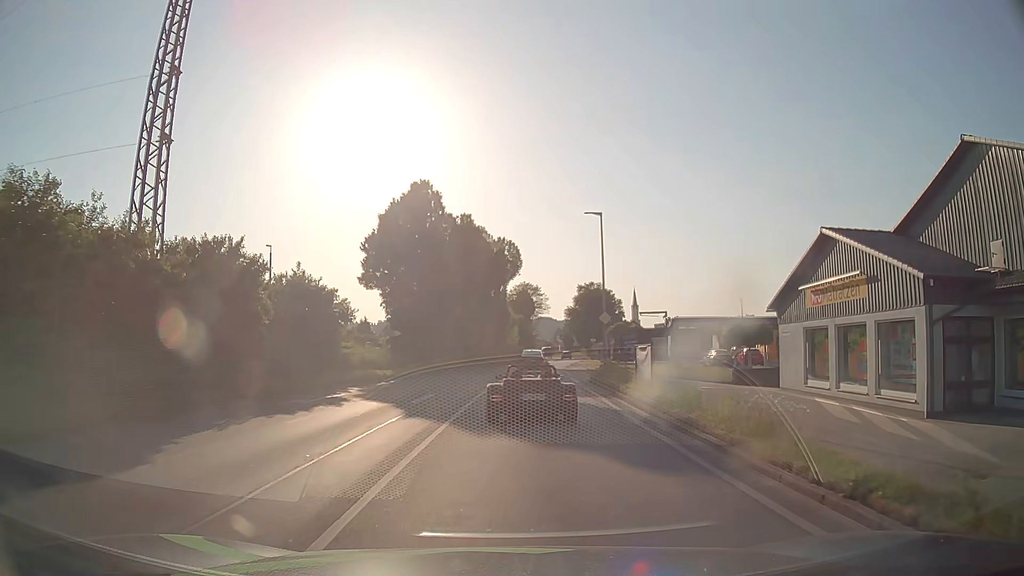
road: tertiary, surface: asphalt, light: Day
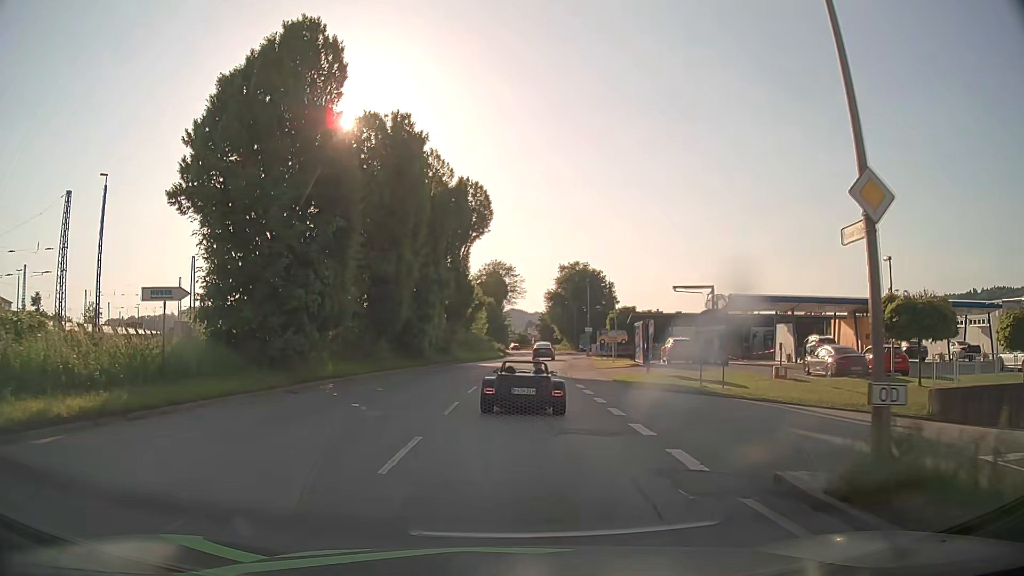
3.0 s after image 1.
(+0.5, +23.9) m; +2°
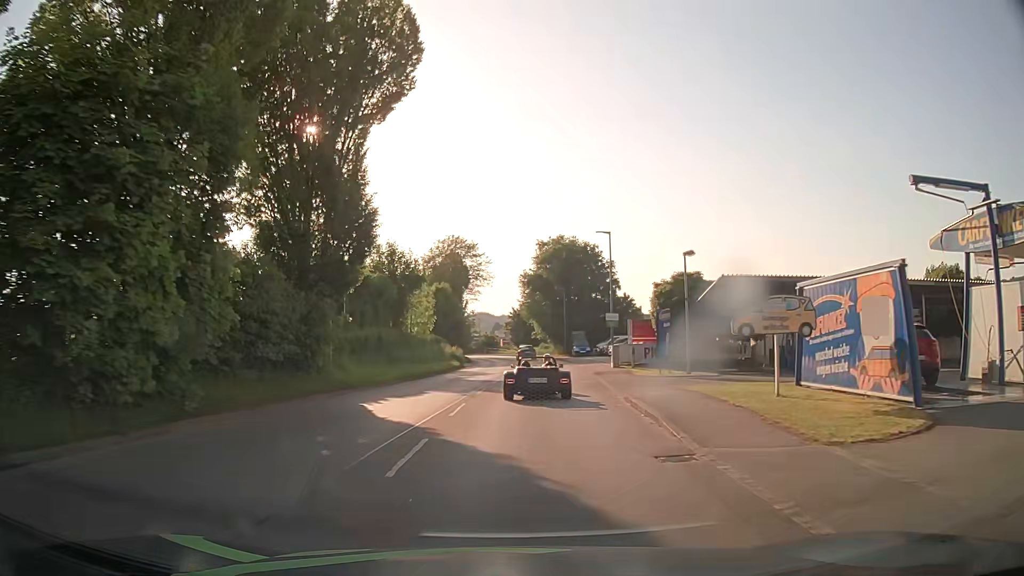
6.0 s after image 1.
(+0.6, +30.5) m; +3°
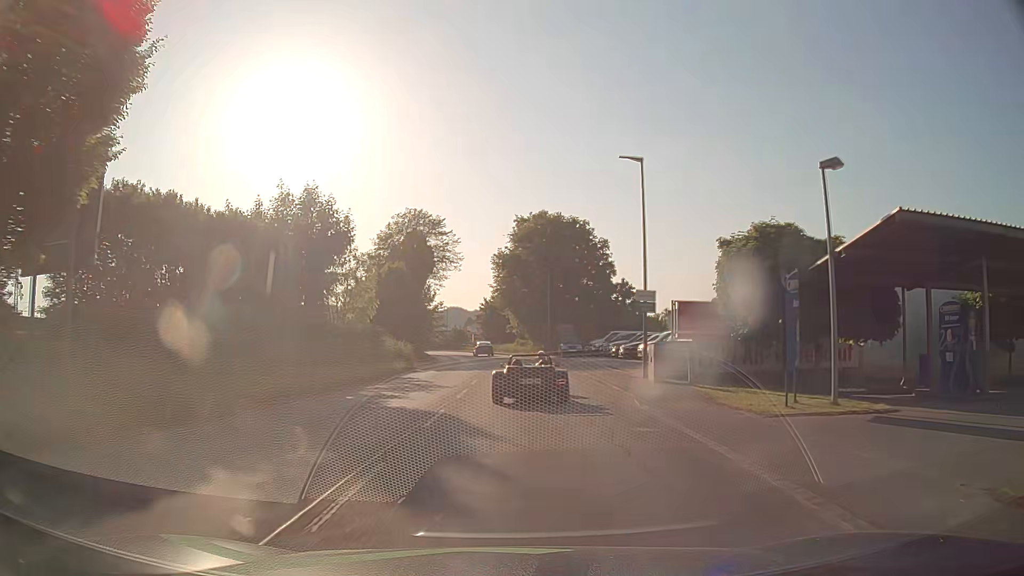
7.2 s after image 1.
(+0.2, +14.2) m; +1°
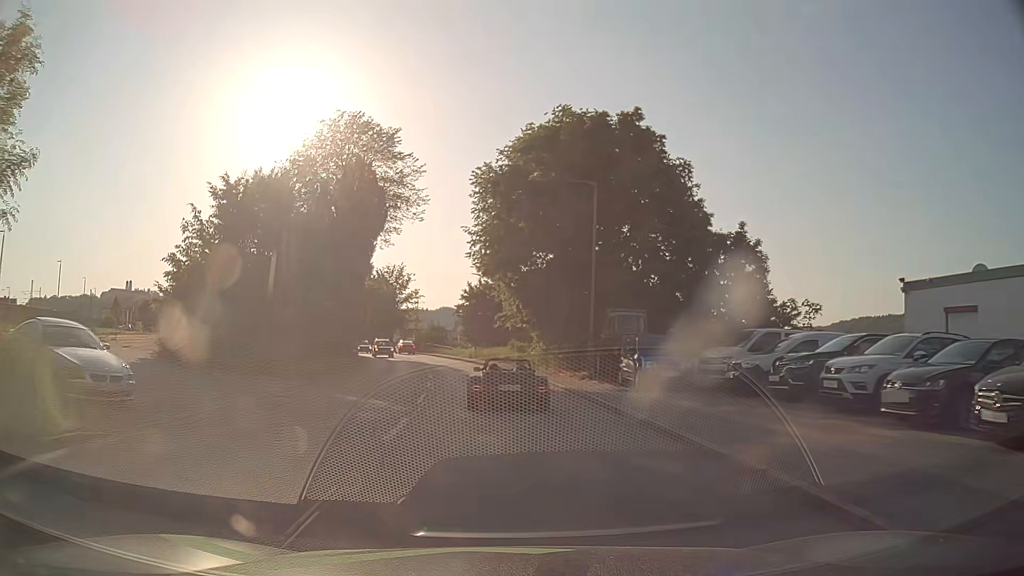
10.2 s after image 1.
(+0.4, +31.2) m; +1°
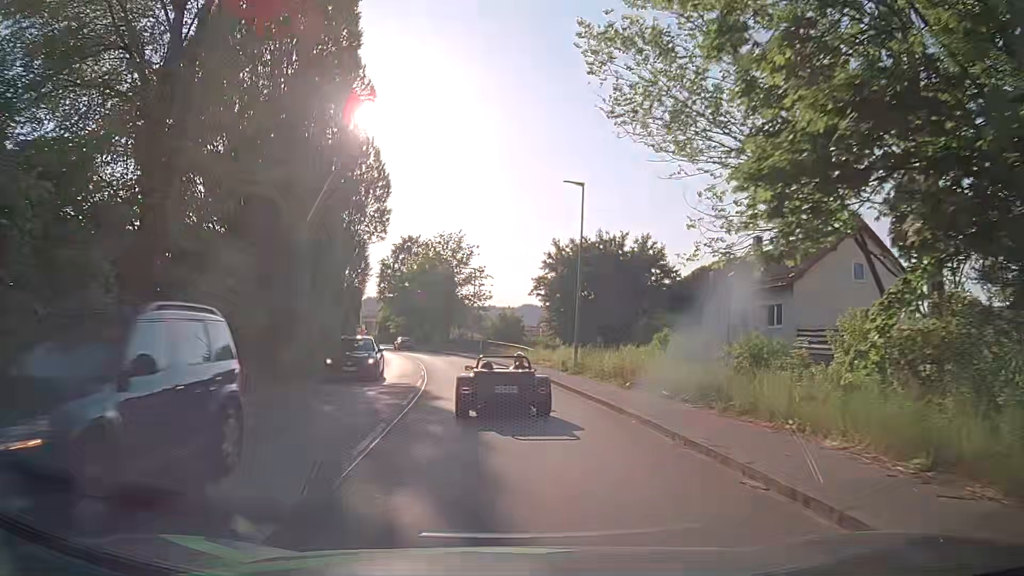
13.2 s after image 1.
(-1.8, +31.6) m; -8°
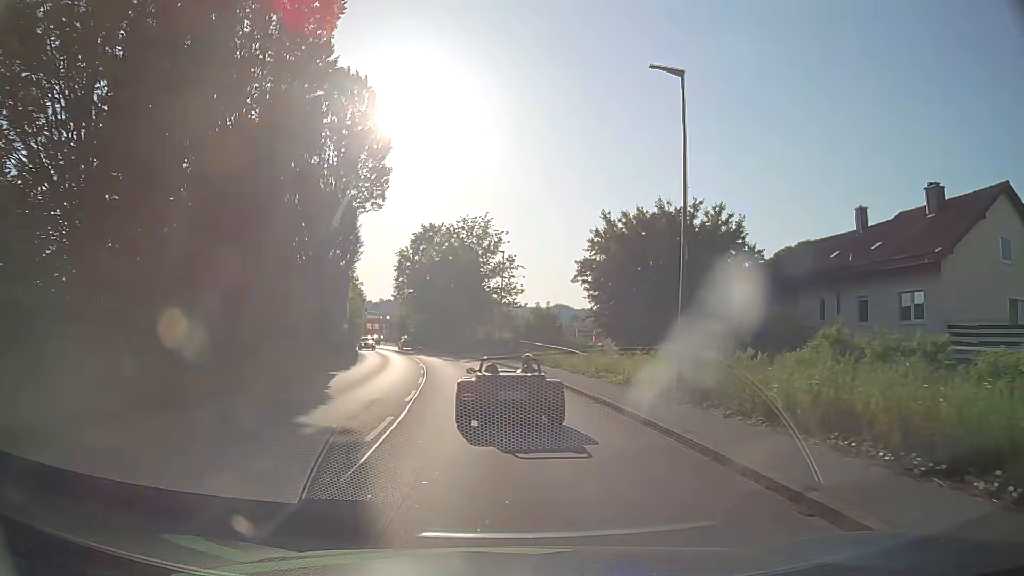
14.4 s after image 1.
(-0.1, +10.9) m; -2°
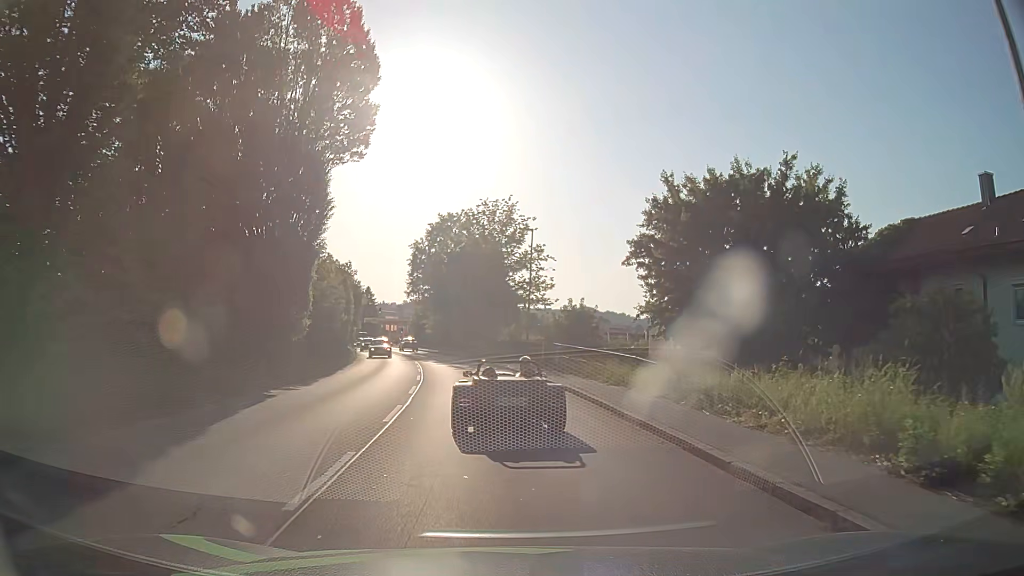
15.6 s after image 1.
(-0.2, +9.6) m; -2°
(0, +10) (-1, +20) (-2, +30) (-4, +40) (-5, +50) (-8, +59) (-10, +69) (-12, +79) (-15, +88) (-18, +98) m
